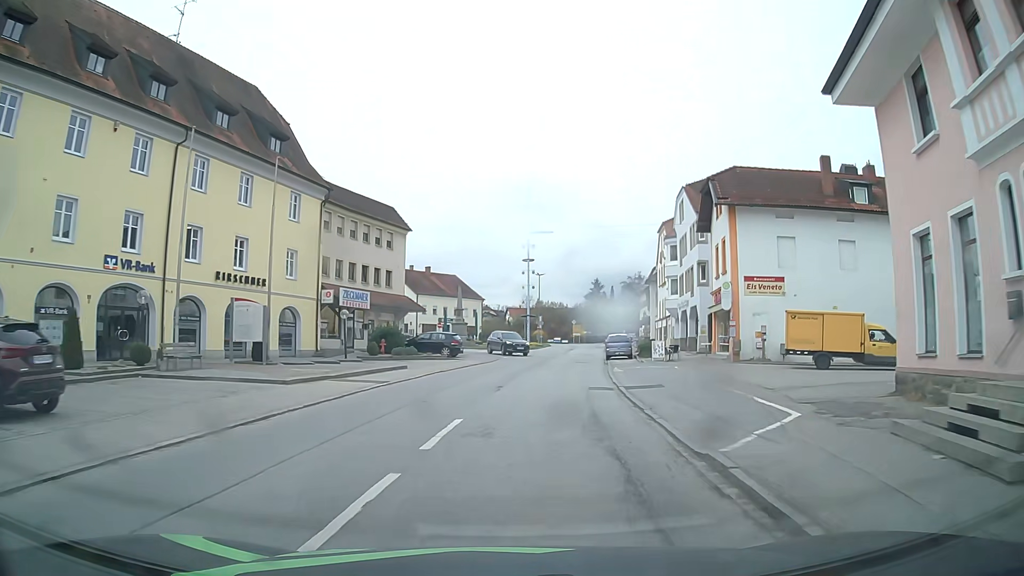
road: secondary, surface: asphalt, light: Day
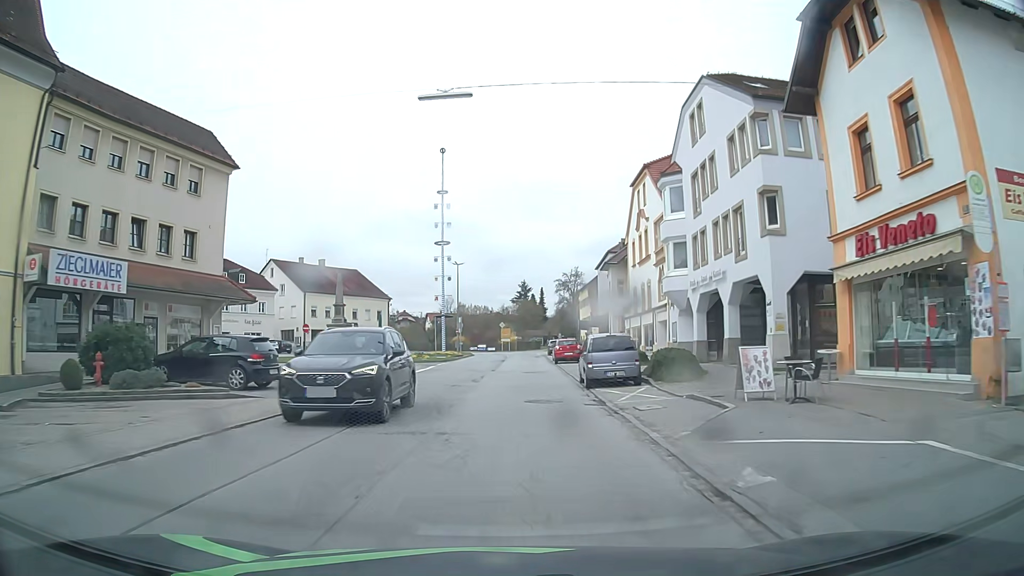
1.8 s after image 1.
(+1.4, +22.4) m; +6°
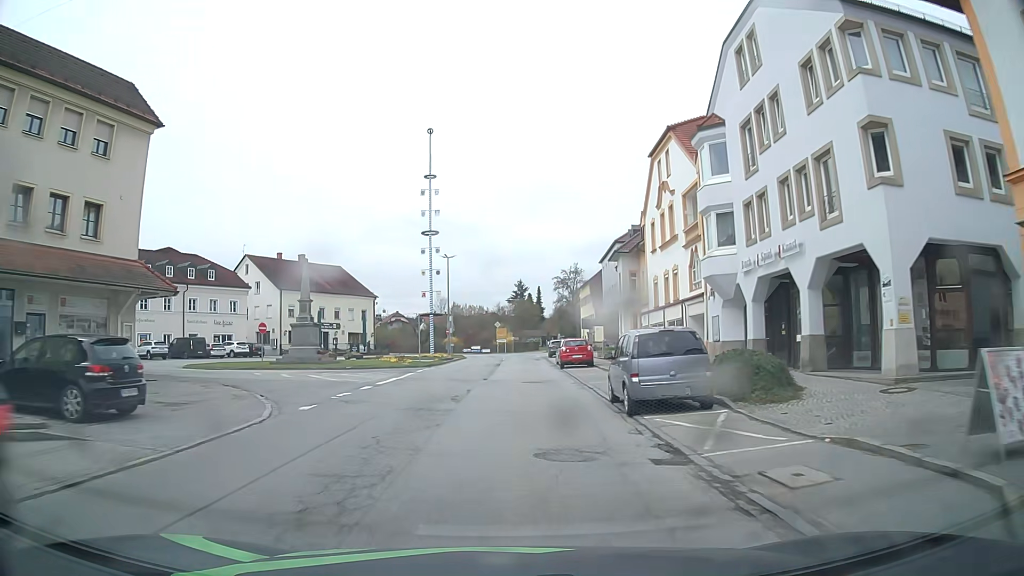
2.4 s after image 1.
(0.0, +7.5) m; +1°
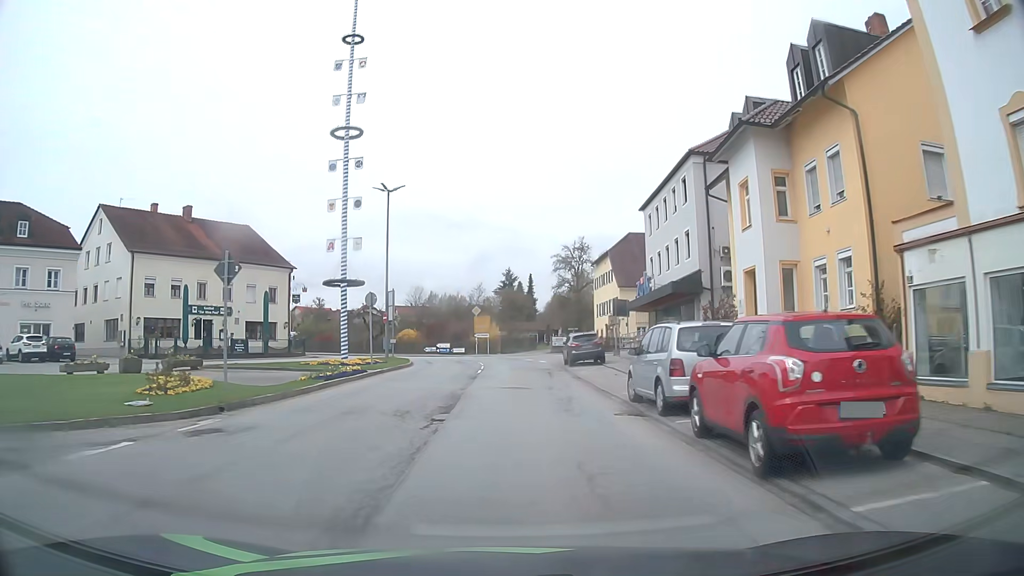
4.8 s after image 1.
(+0.1, +30.1) m; +1°
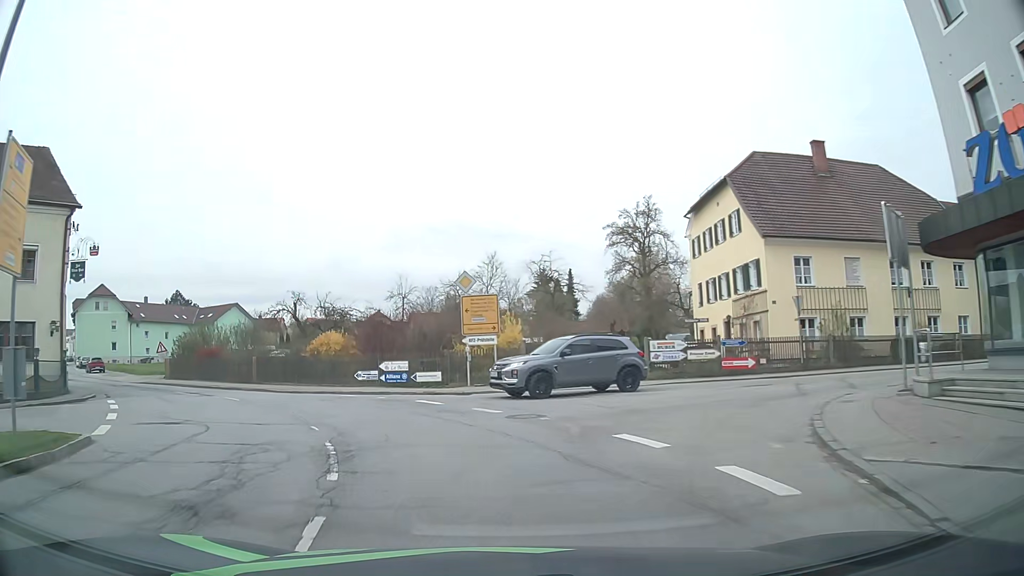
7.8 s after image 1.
(+0.3, +33.5) m; -2°
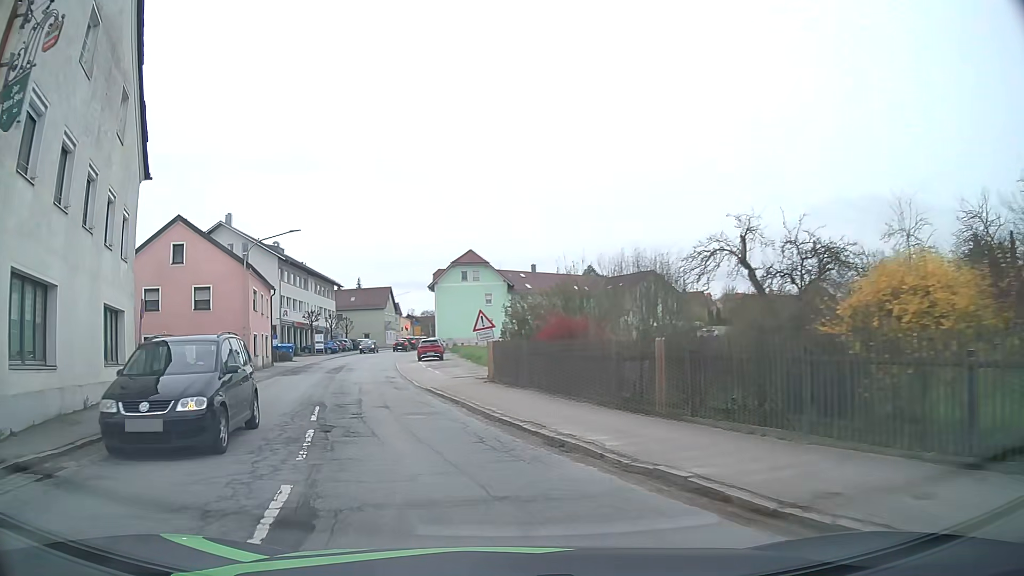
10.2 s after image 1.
(-6.7, +20.6) m; -36°
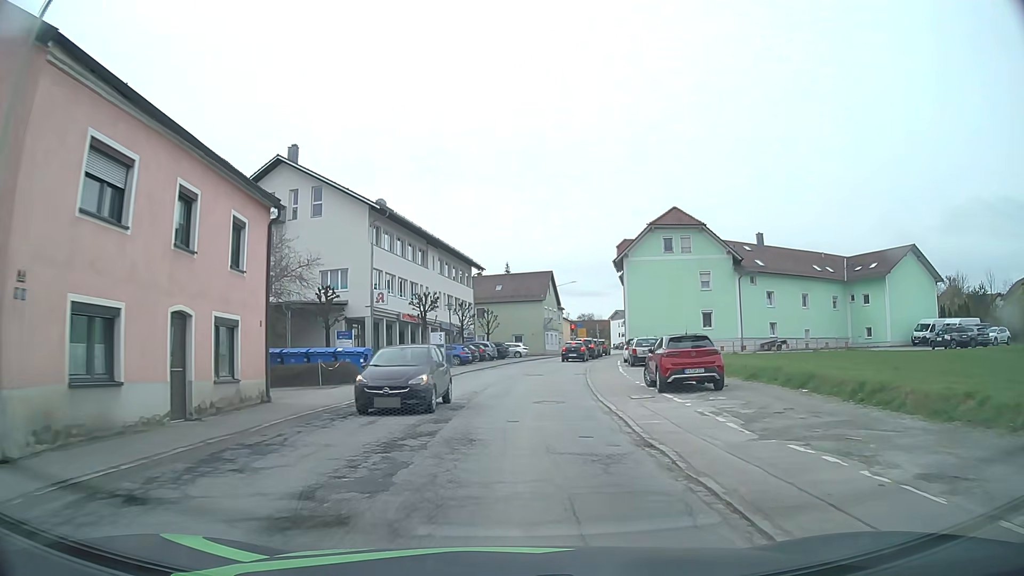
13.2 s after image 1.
(-6.2, +28.8) m; -14°
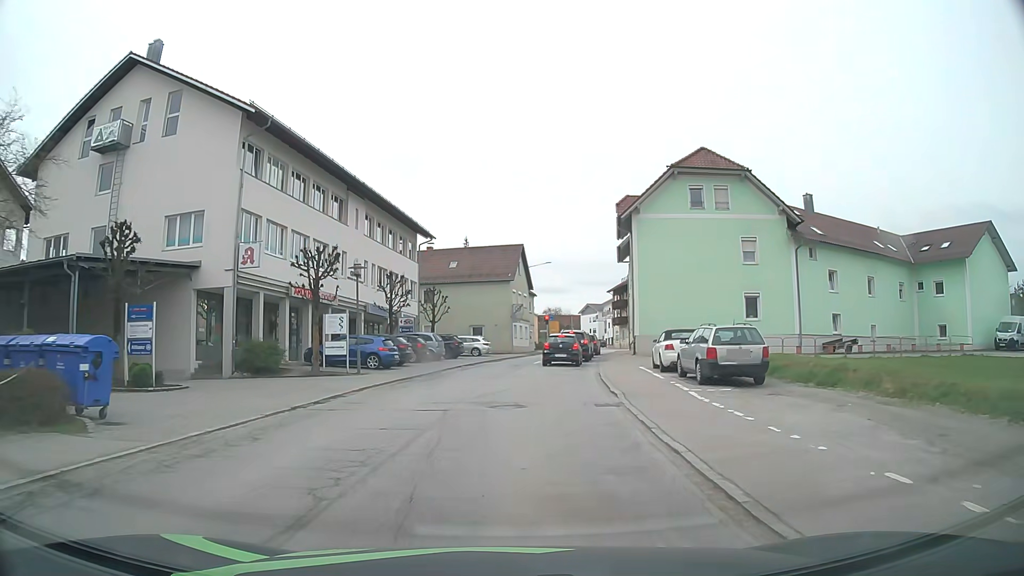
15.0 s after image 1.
(+0.6, +17.2) m; +3°
(0, +10) (+1, +20) (+2, +30) (+4, +40) (+6, +50) (+8, +59) (+10, +69) (+10, +79) (+3, +86) (-7, +87) m
